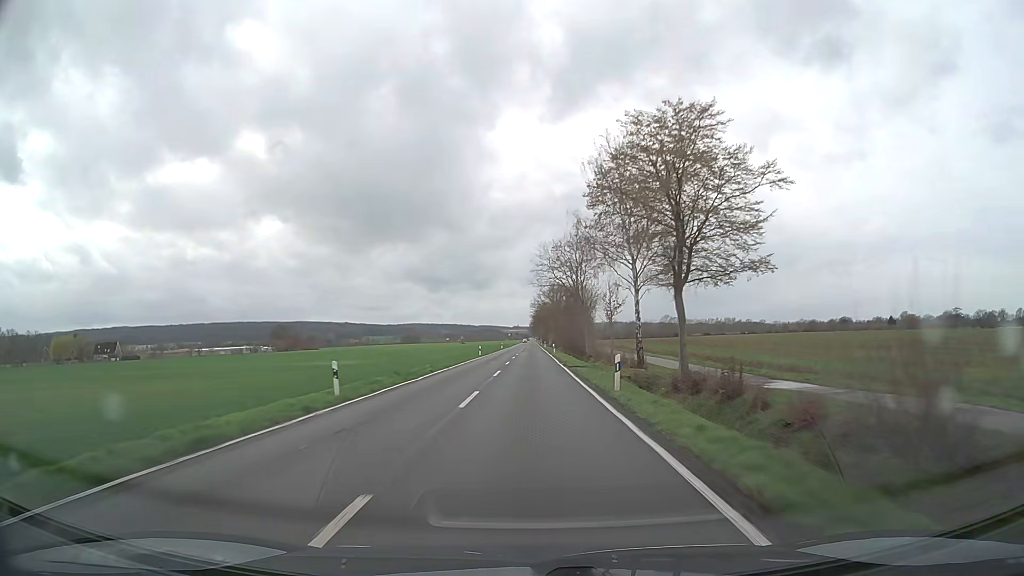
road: secondary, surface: asphalt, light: Day
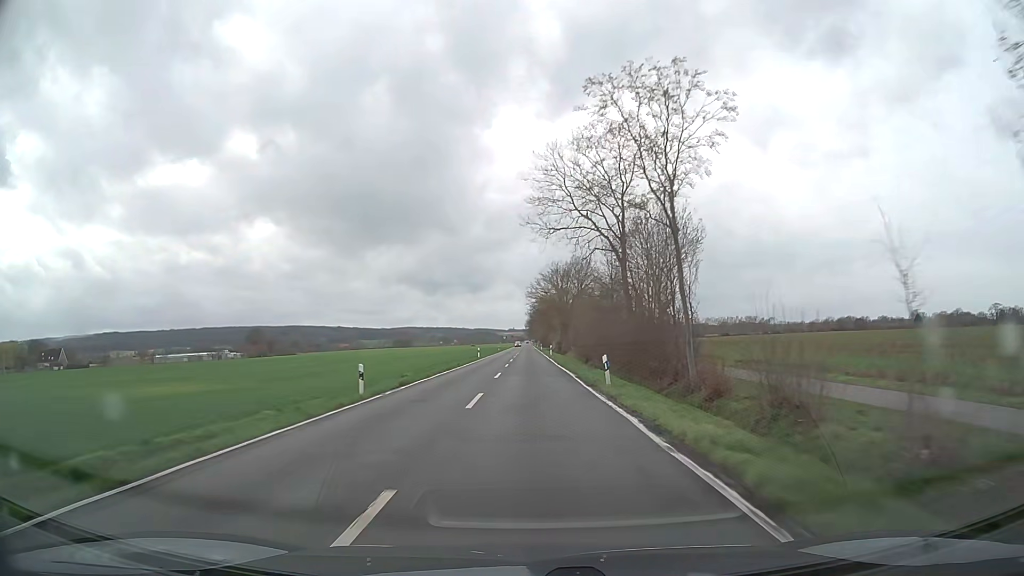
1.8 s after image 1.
(0.0, +47.5) m; 0°
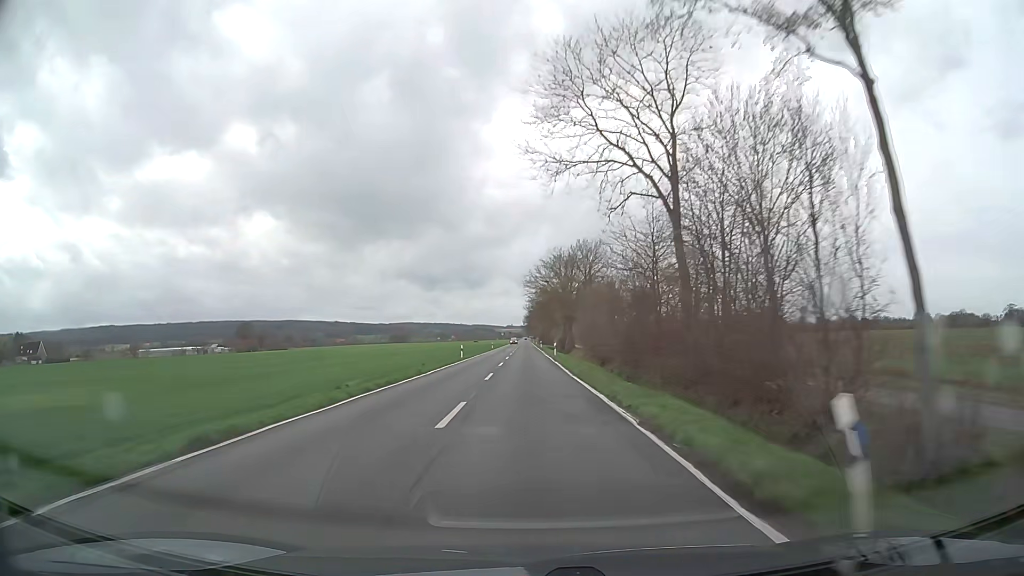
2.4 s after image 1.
(+0.1, +15.8) m; 0°
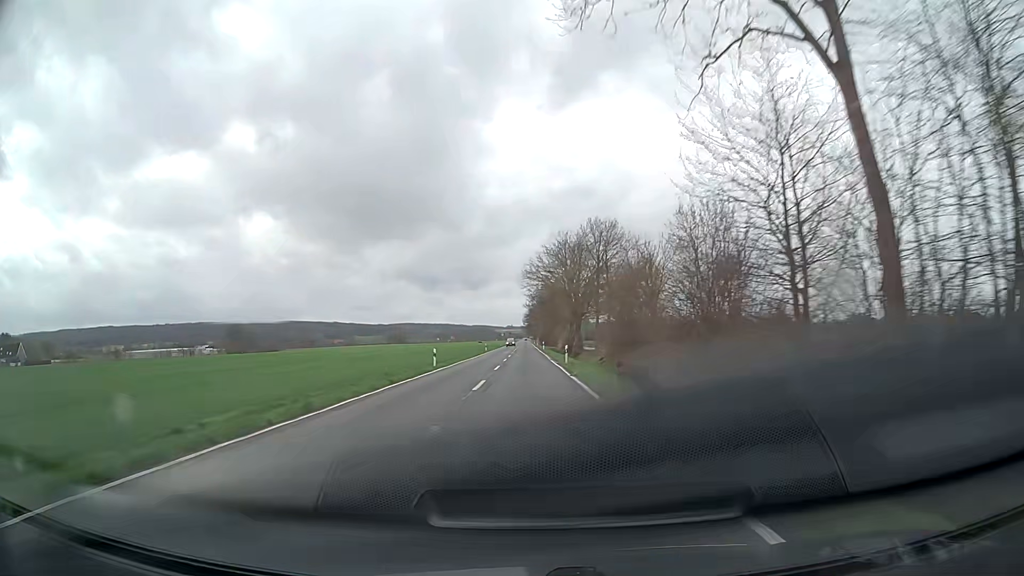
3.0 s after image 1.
(-0.1, +15.8) m; 0°
(0, +10) (0, +20) (0, +30) (0, +40) (0, +50) (0, +60) (0, +70) (0, +80) (0, +90) (0, +100) m
